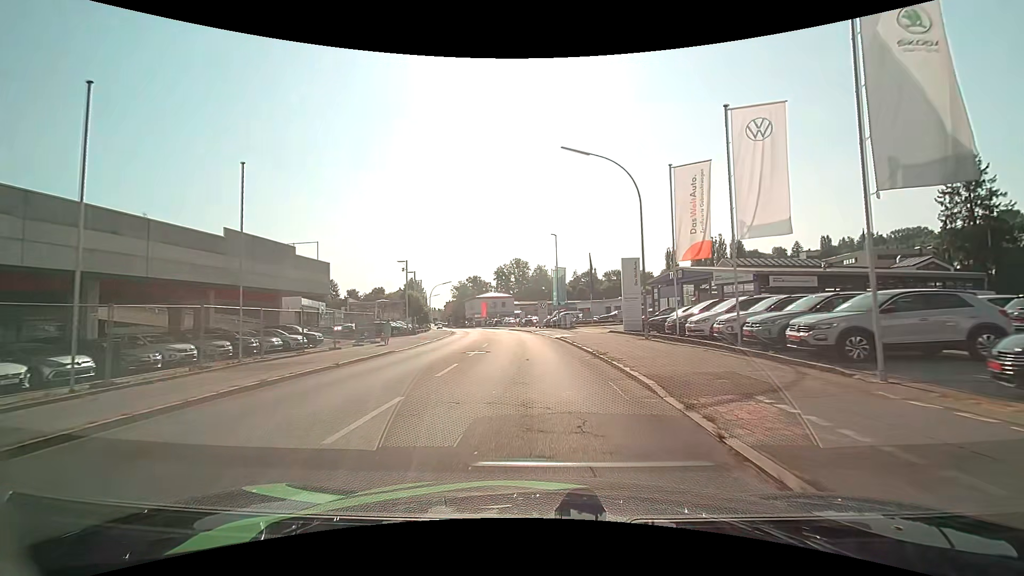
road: tertiary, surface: asphalt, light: Day
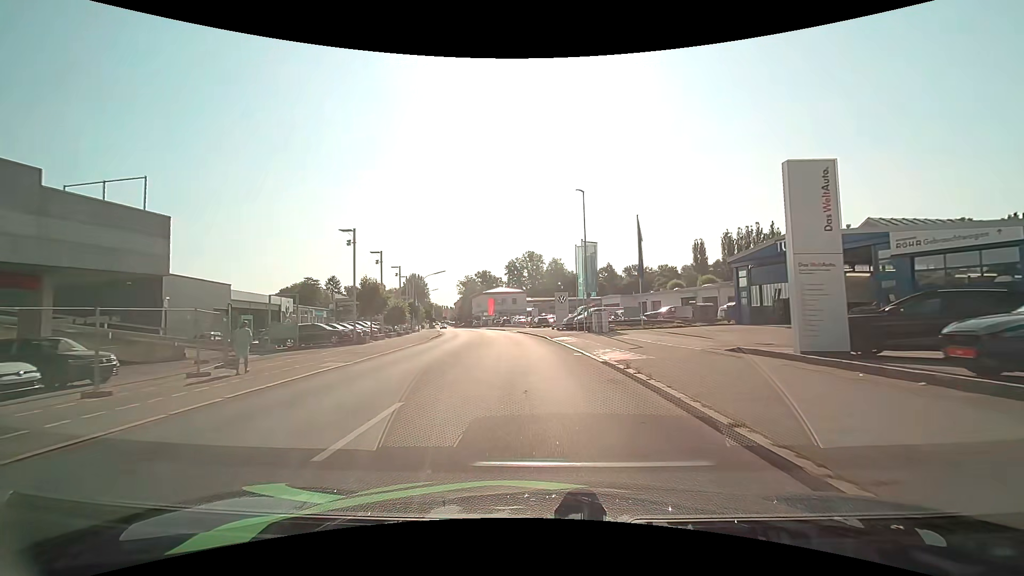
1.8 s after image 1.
(-0.4, +18.7) m; -2°
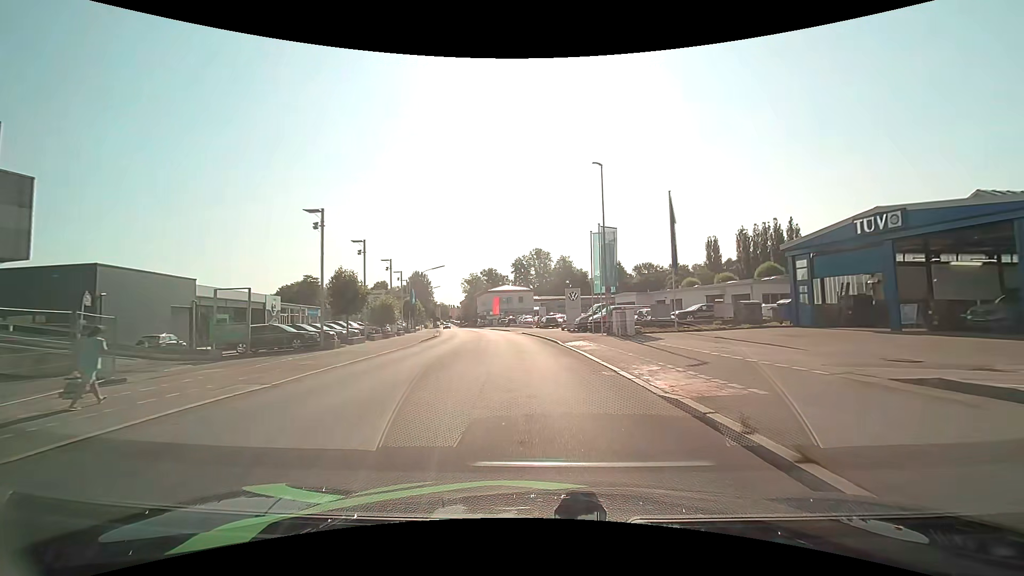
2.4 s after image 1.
(0.0, +6.3) m; -1°
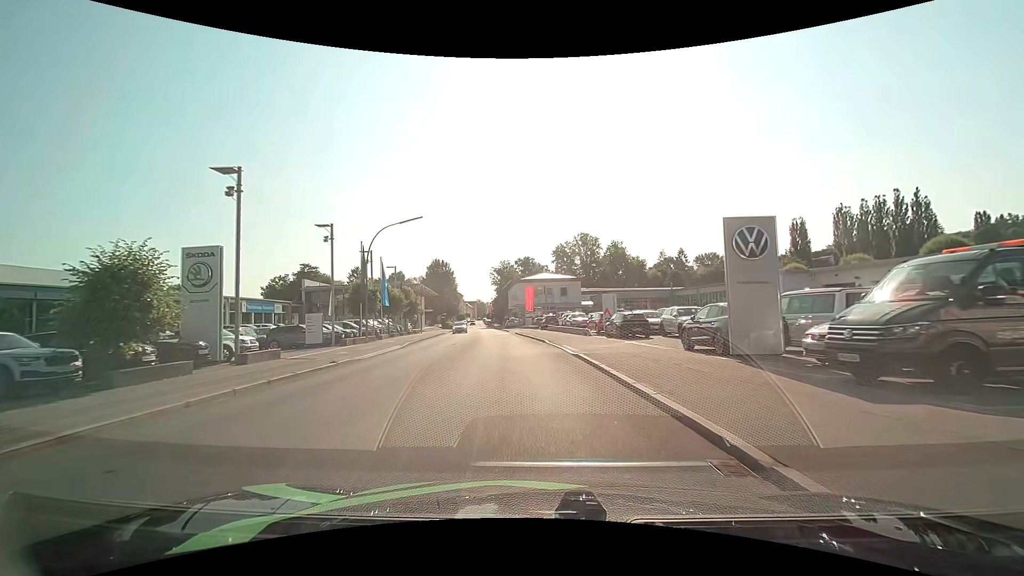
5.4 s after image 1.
(-1.4, +31.3) m; -4°
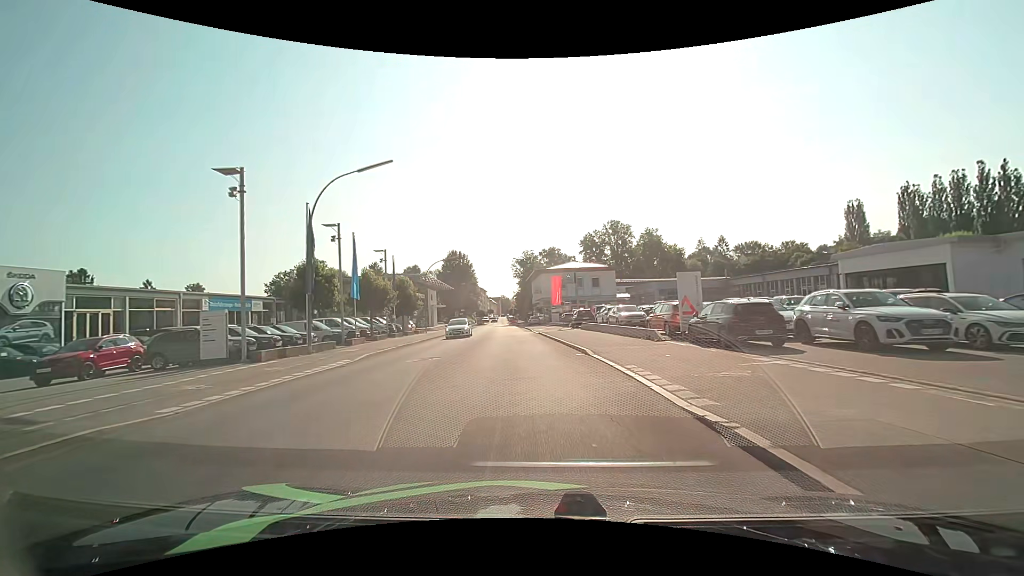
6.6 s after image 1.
(-0.3, +12.3) m; -3°
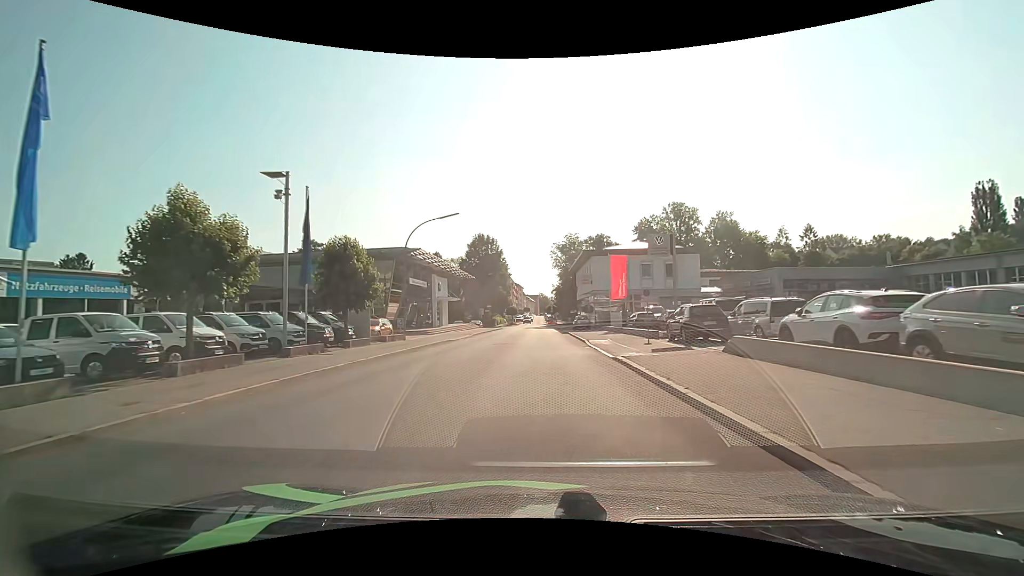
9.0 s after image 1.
(-1.2, +23.6) m; -5°
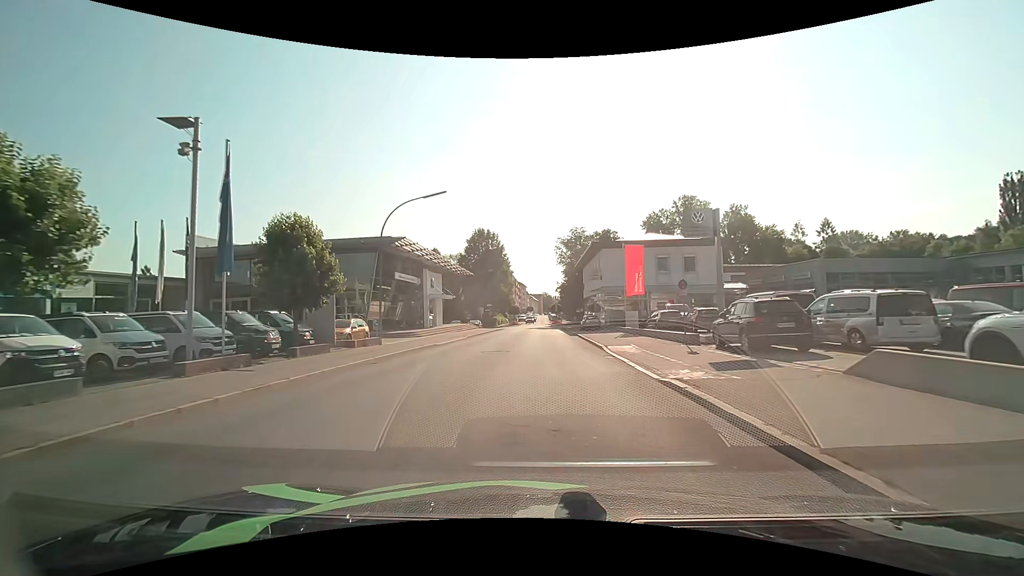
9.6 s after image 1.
(0.0, +6.0) m; 0°
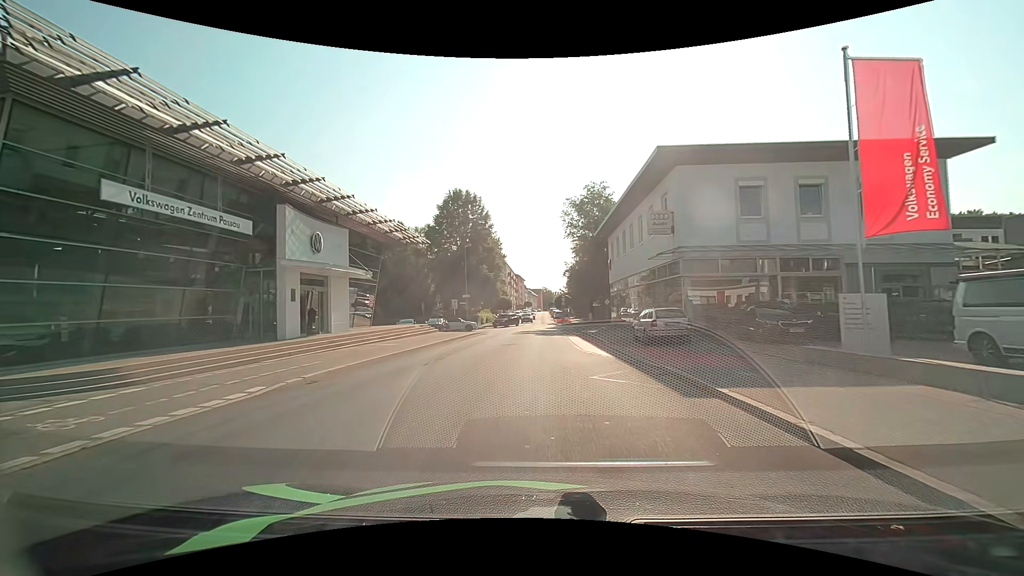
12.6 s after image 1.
(-0.3, +28.5) m; 0°
(0, +10) (0, +20) (0, +30) (0, +40) (+1, +50) (-4, +58) (-14, +57) (-24, +57) (-34, +56) (-44, +55) m
